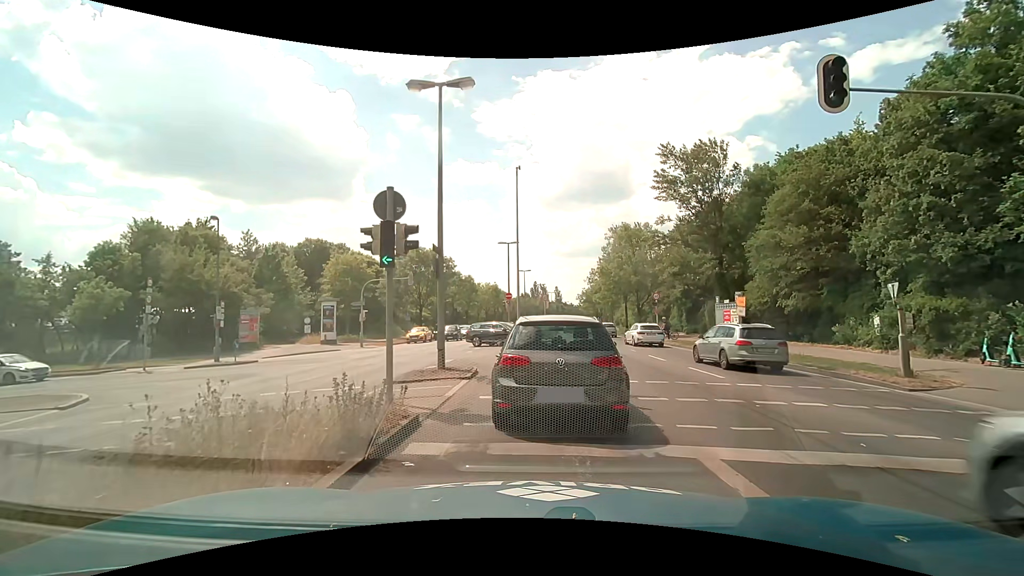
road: primary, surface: asphalt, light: Day
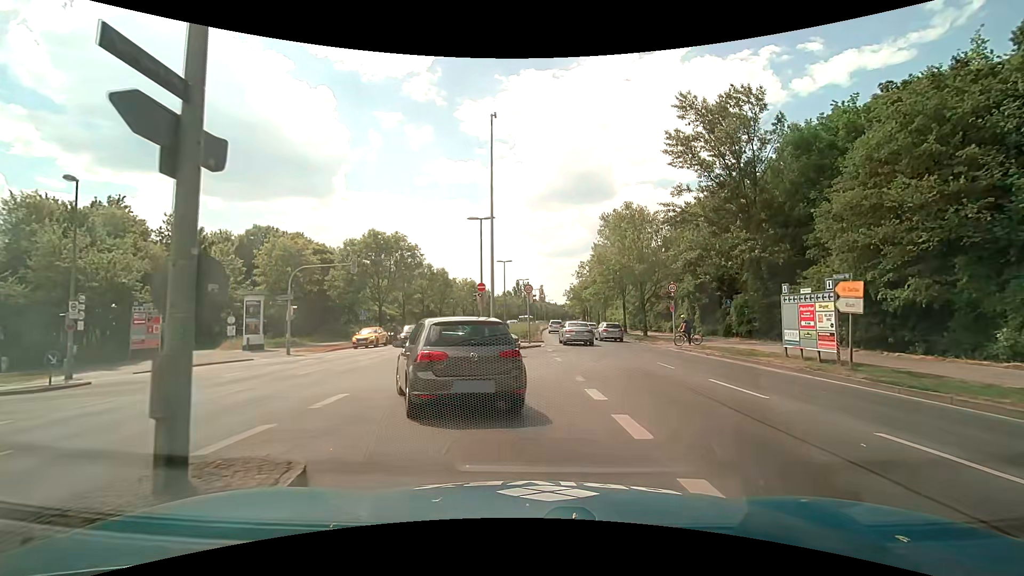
(+0.2, +9.8) m; +1°
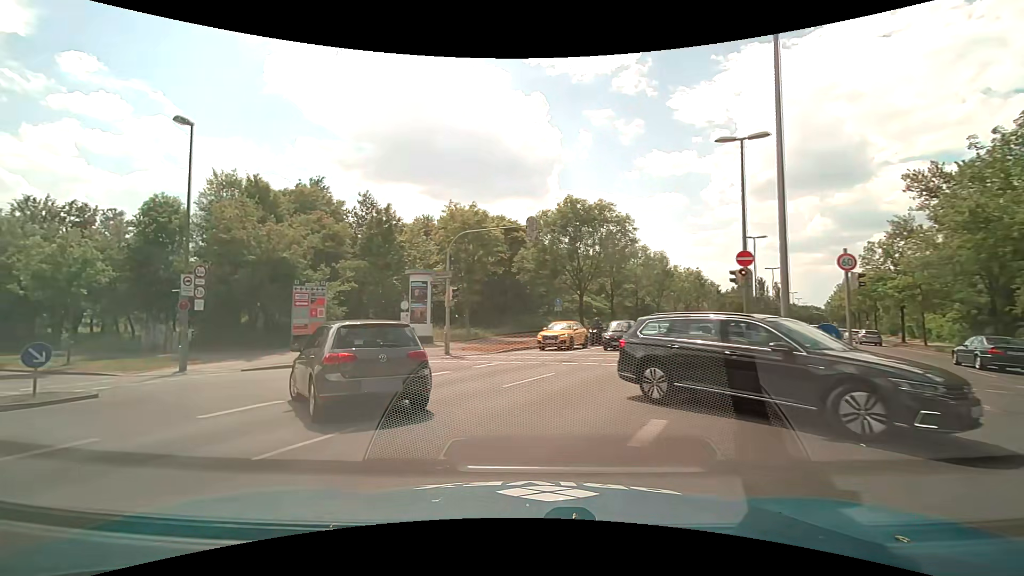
(-1.7, +12.6) m; -24°
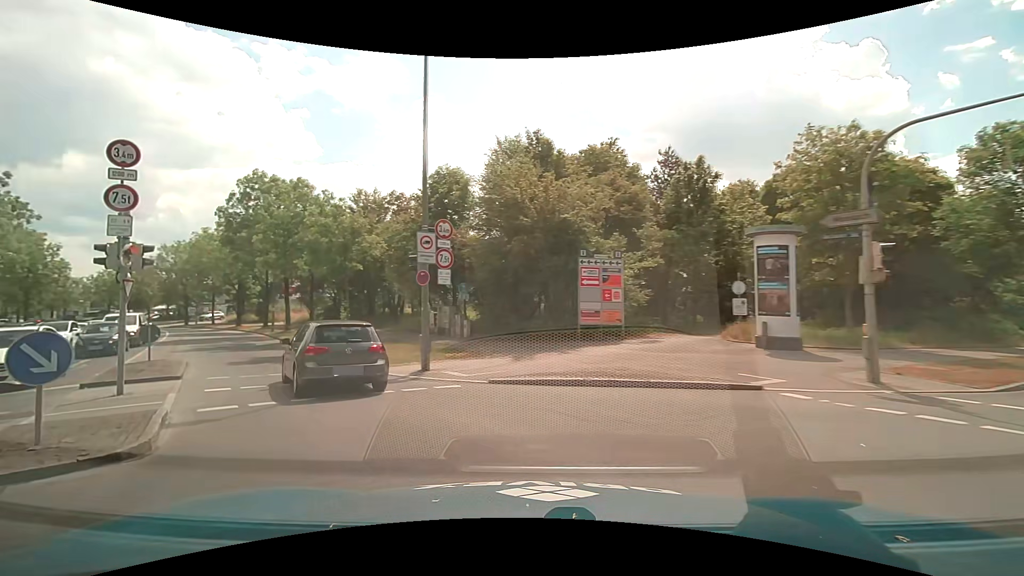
(-2.7, +10.2) m; -32°
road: secondary
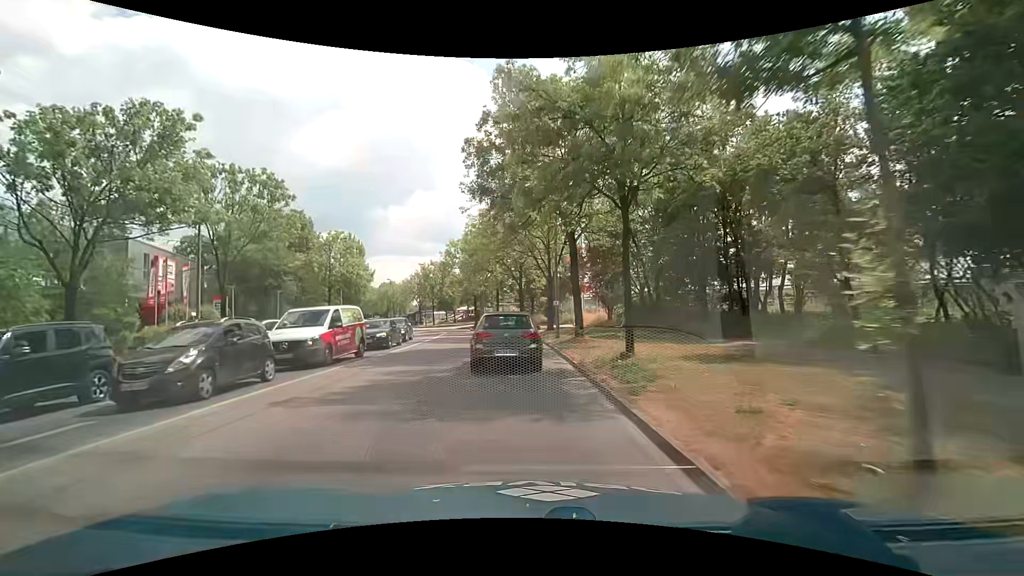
(-7.5, +17.7) m; -33°
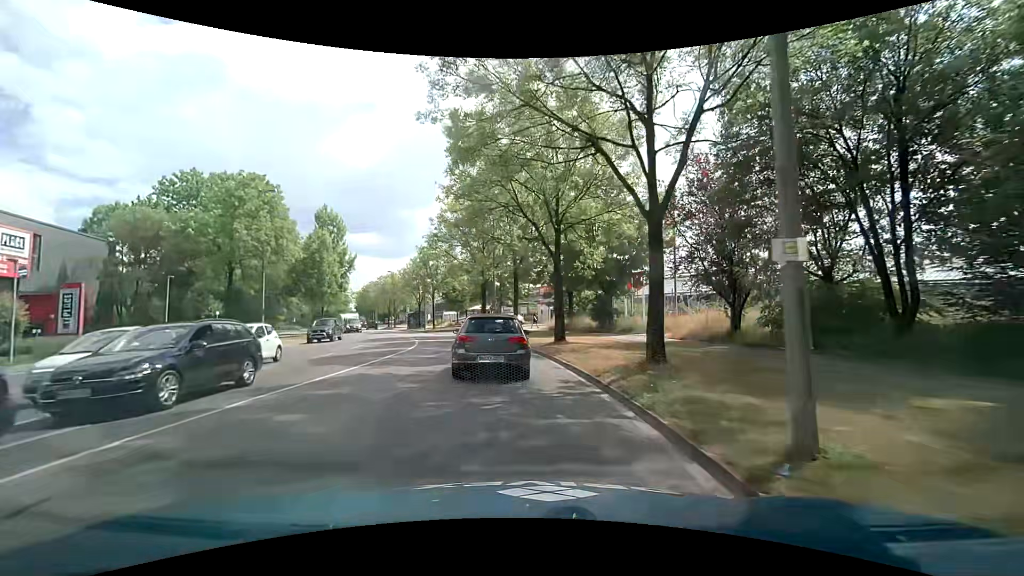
(-0.6, +21.0) m; -3°
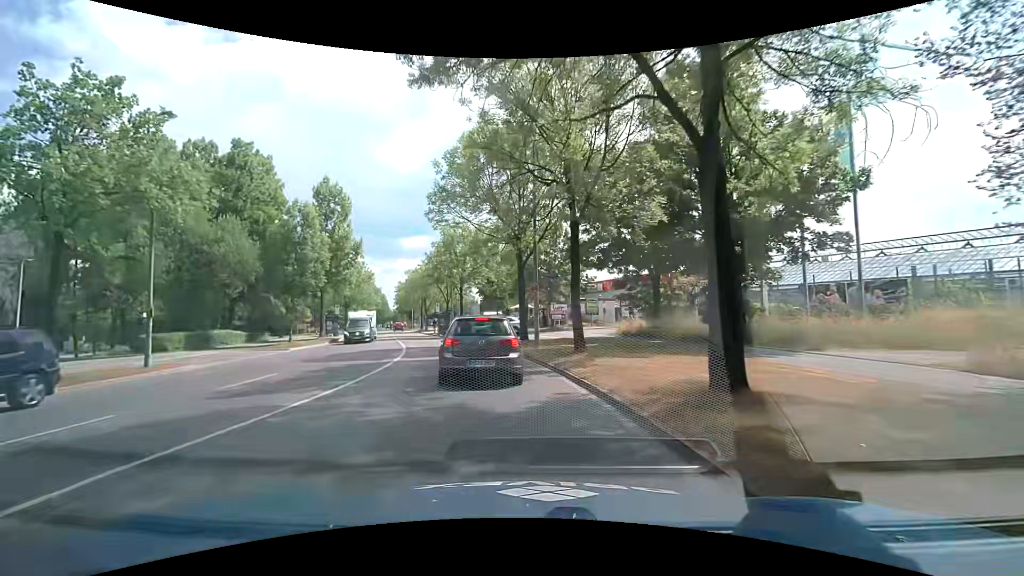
(-0.5, +14.4) m; -6°
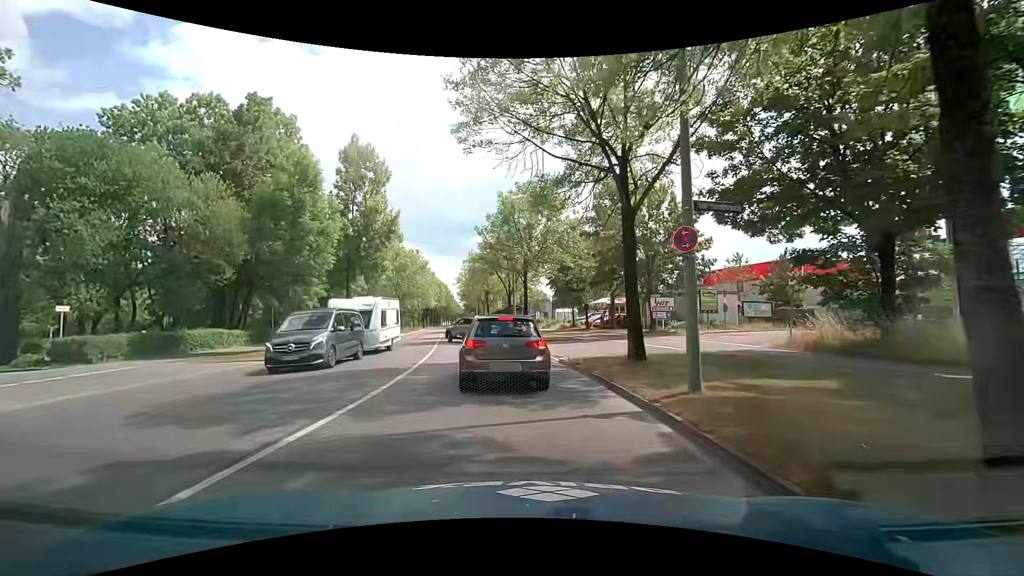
(-0.9, +11.7) m; -9°
